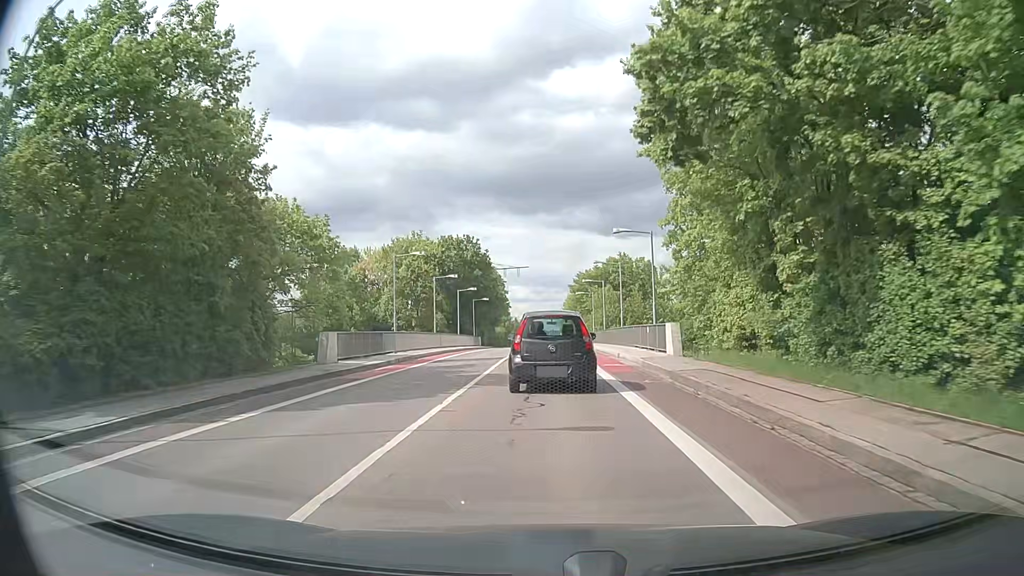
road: tertiary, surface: asphalt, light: Day
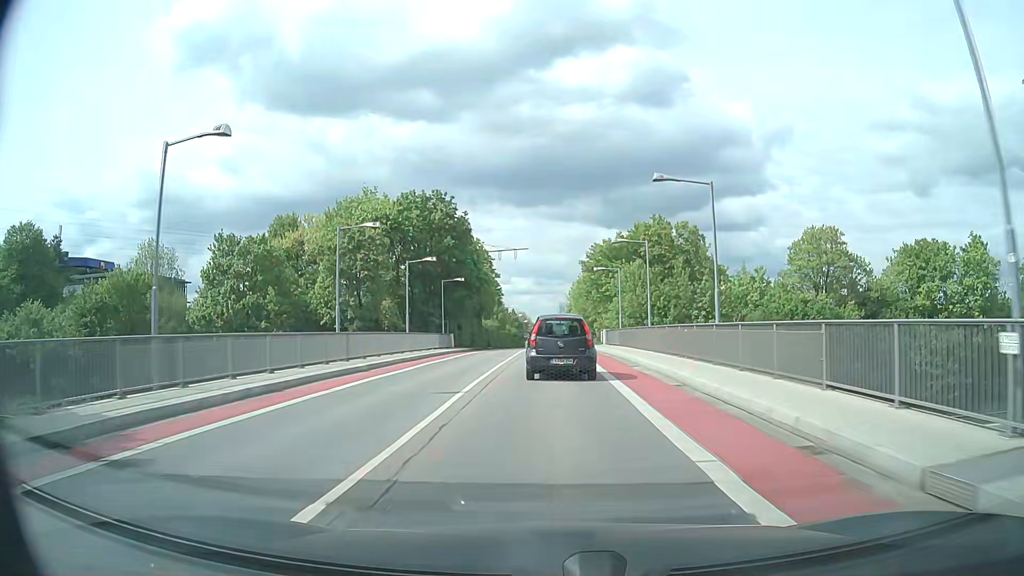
(-0.1, +24.1) m; 0°
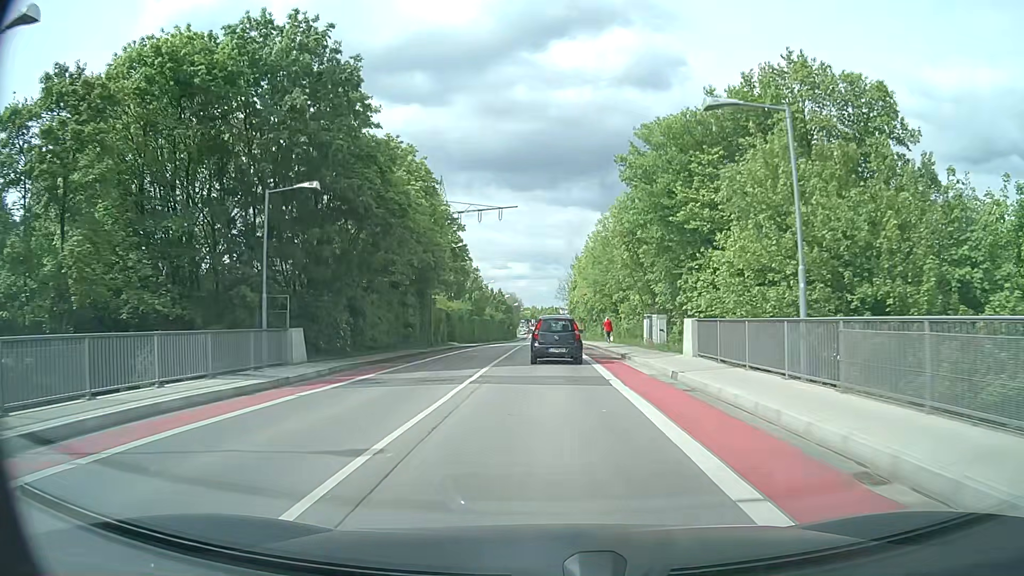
(+0.1, +33.6) m; 0°
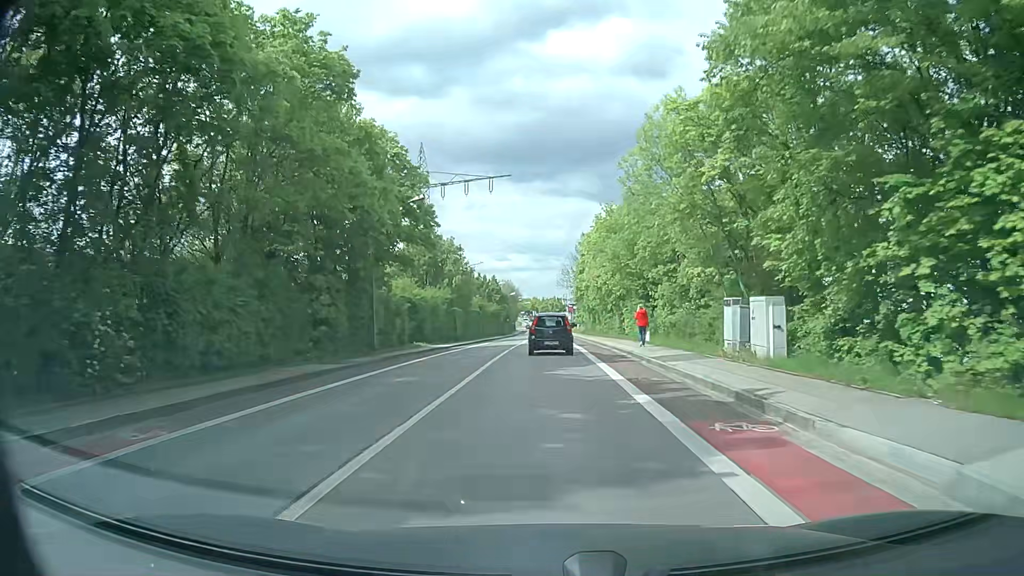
(+0.1, +16.6) m; 0°
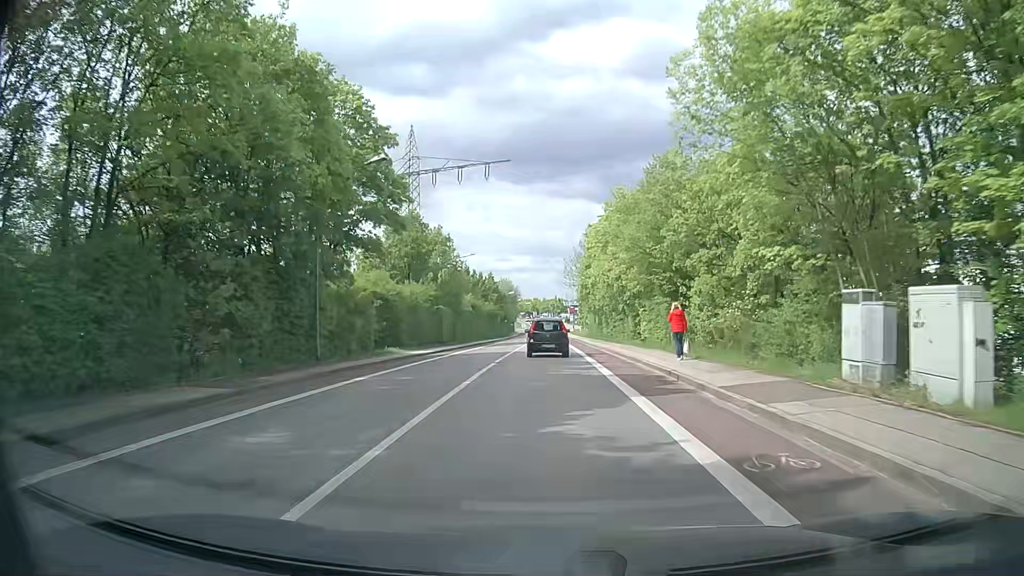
(0.0, +8.5) m; -1°
(0, +10) (0, +20) (0, +30) (0, +40) (0, +50) (0, +60) (0, +70) (0, +80) (+1, +90) (+1, +100) m
